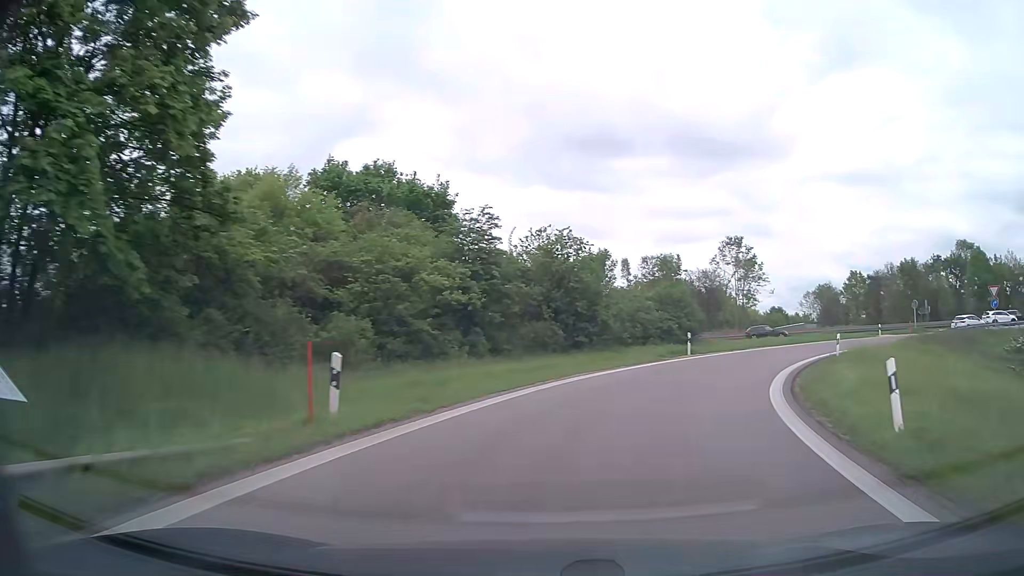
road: motorway_link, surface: asphalt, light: Day
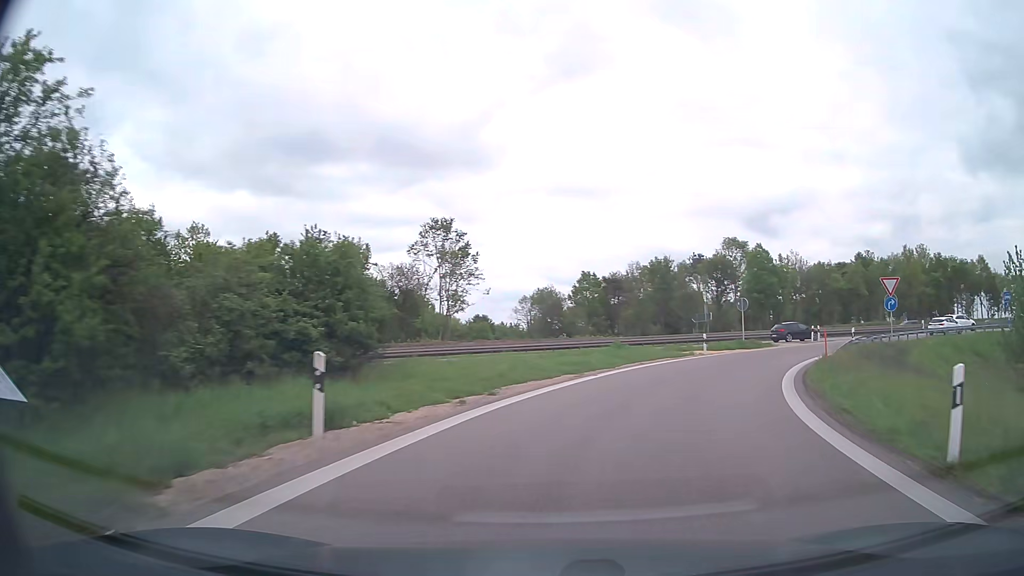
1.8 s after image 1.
(+5.3, +23.1) m; +26°
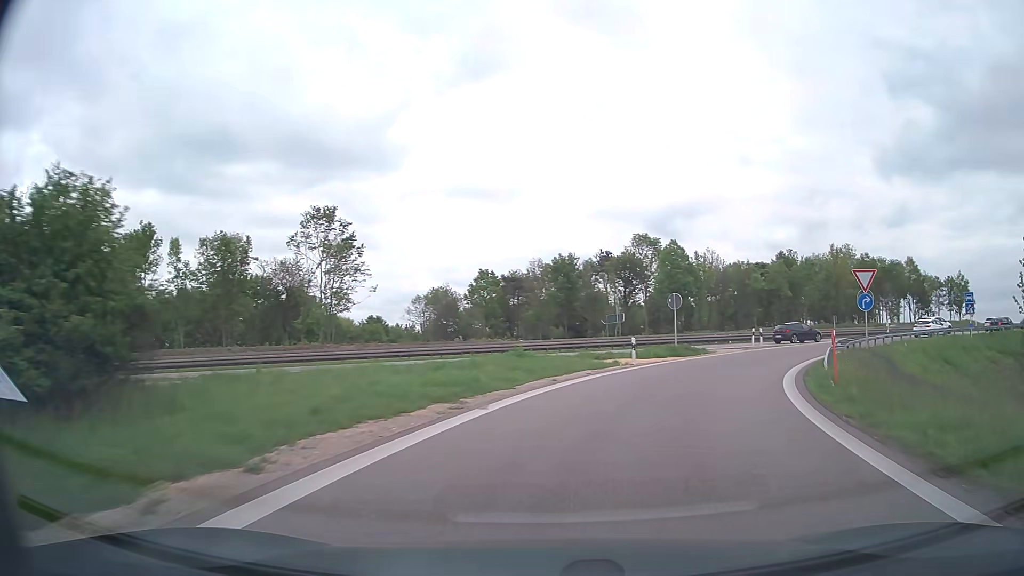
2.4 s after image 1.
(+0.6, +7.8) m; +8°
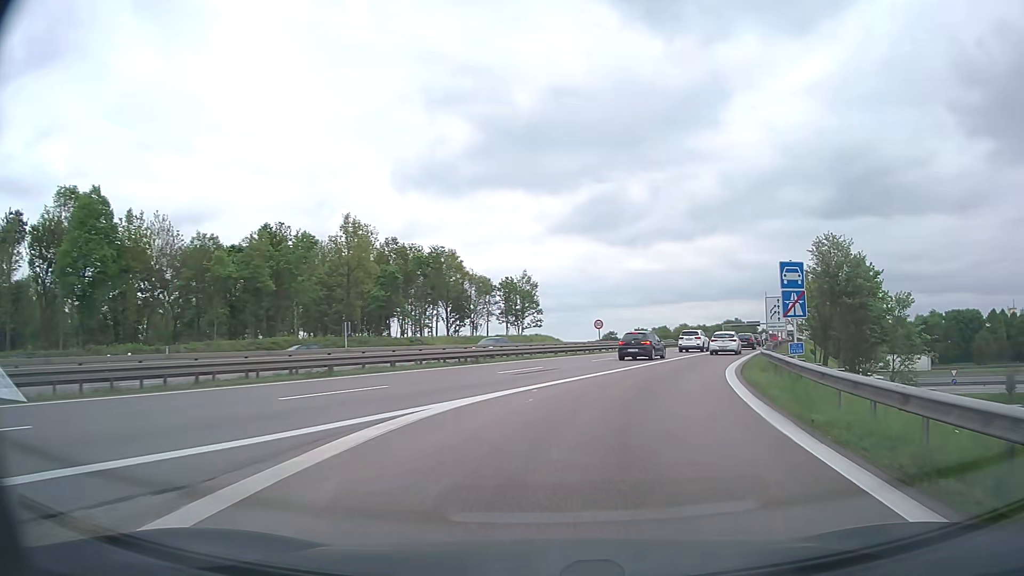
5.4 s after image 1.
(+14.1, +34.9) m; +45°
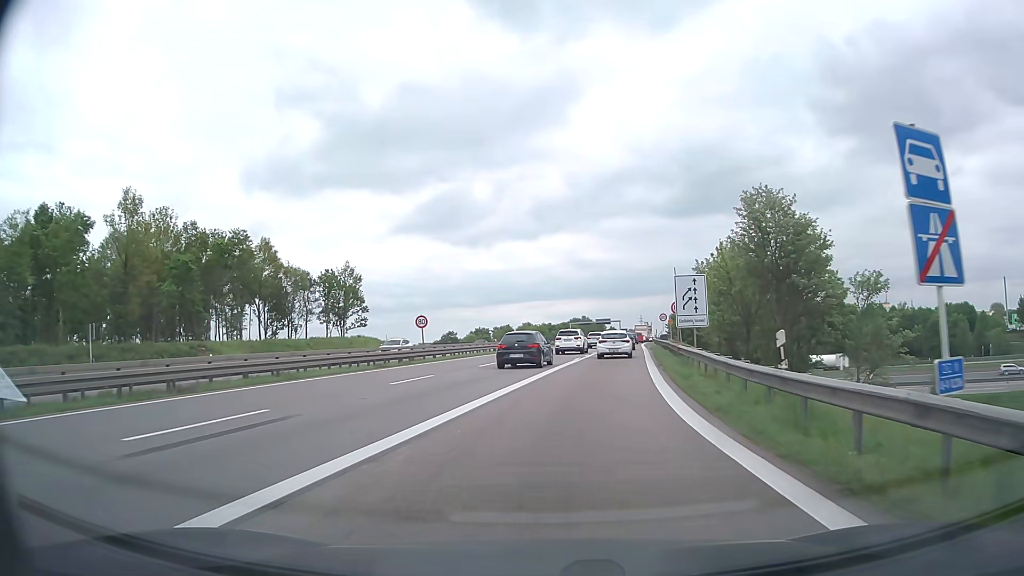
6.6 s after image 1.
(+1.8, +14.4) m; +13°
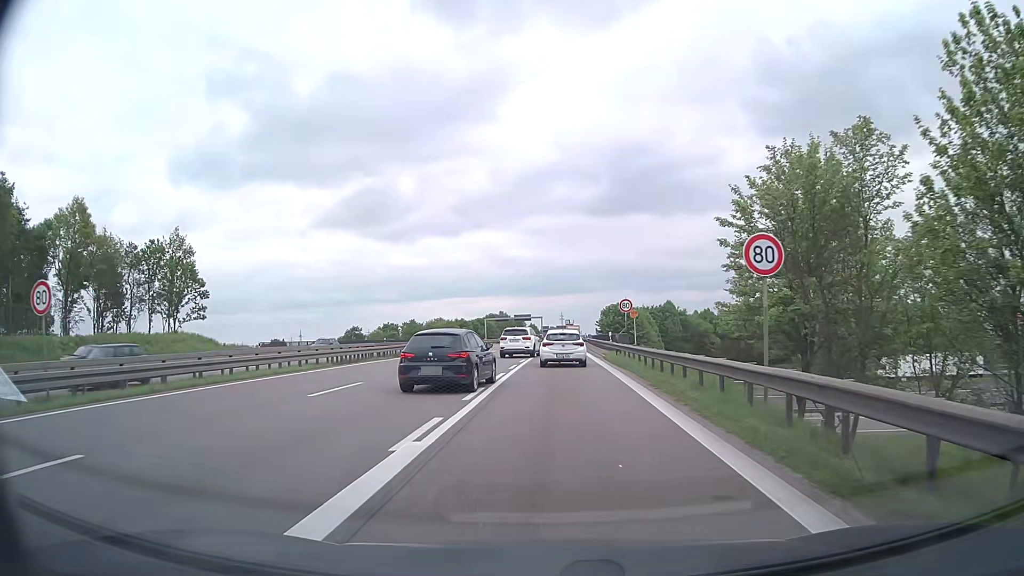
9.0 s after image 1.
(+2.3, +26.2) m; +7°
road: trunk
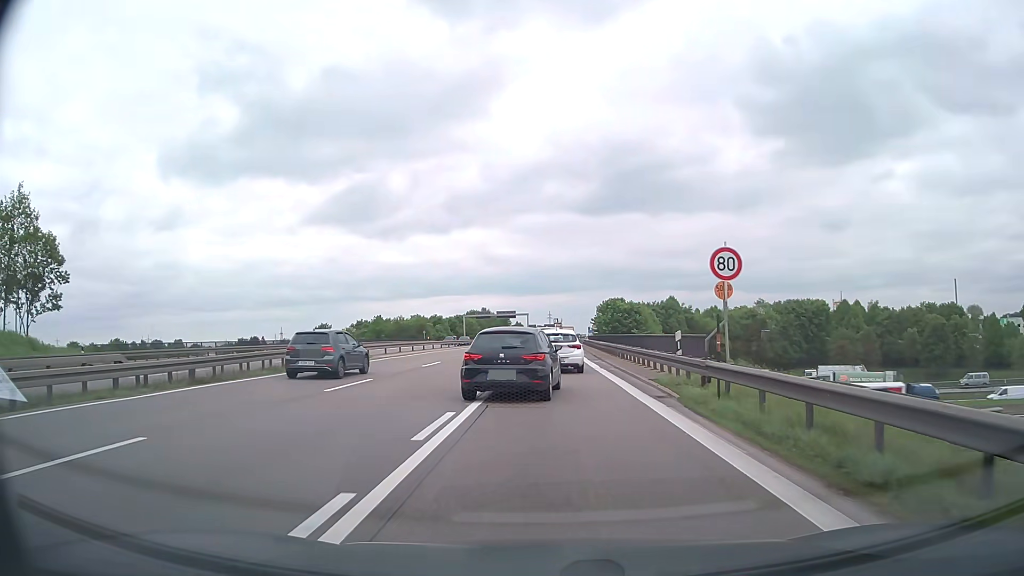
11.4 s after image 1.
(+0.3, +22.8) m; +1°
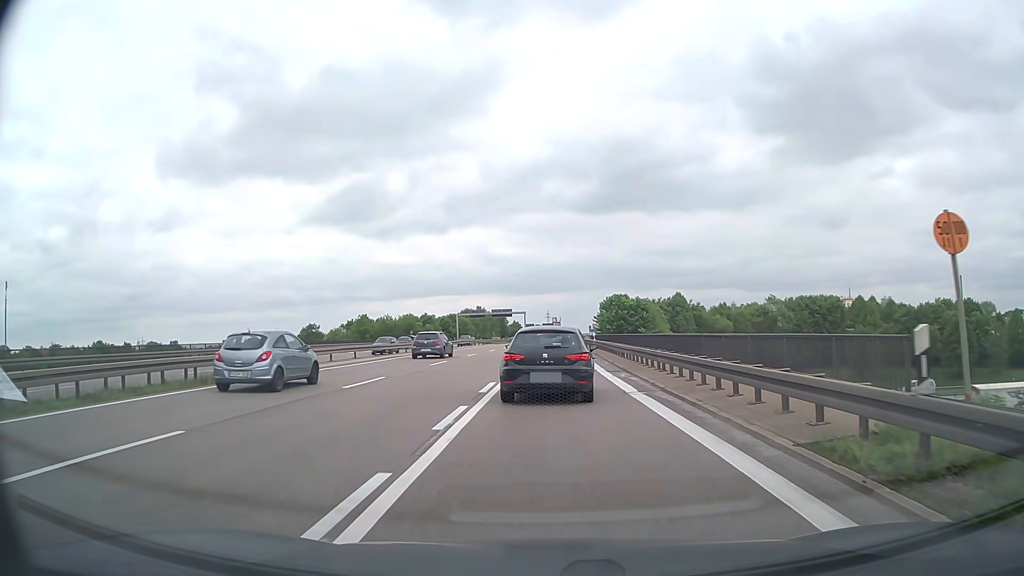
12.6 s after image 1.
(0.0, +10.9) m; 0°
(0, +10) (0, +20) (0, +30) (0, +40) (+1, +50) (+1, +60) (+1, +70) (+2, +80) (+2, +90) (+2, +100) m
